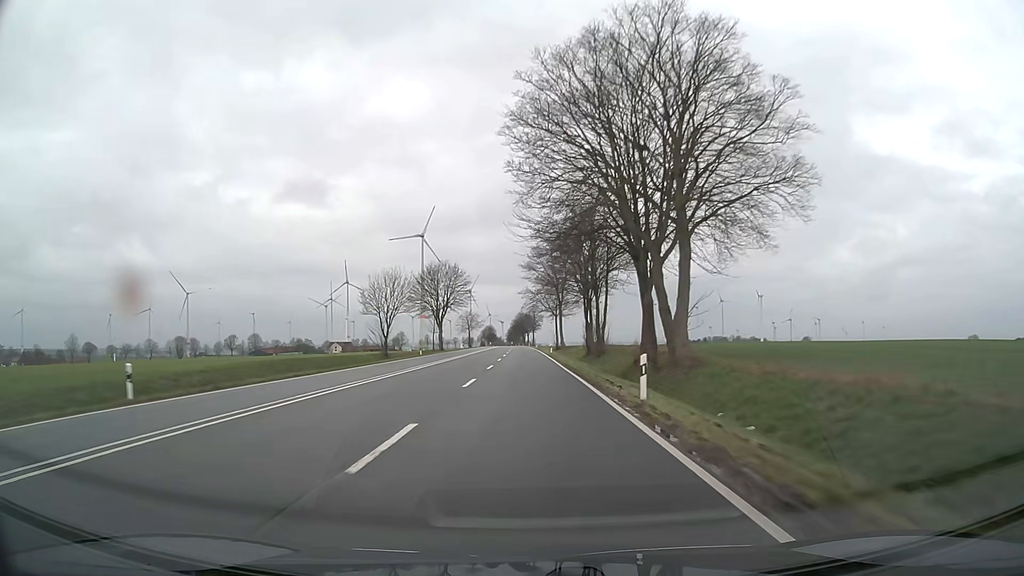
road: primary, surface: asphalt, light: Day
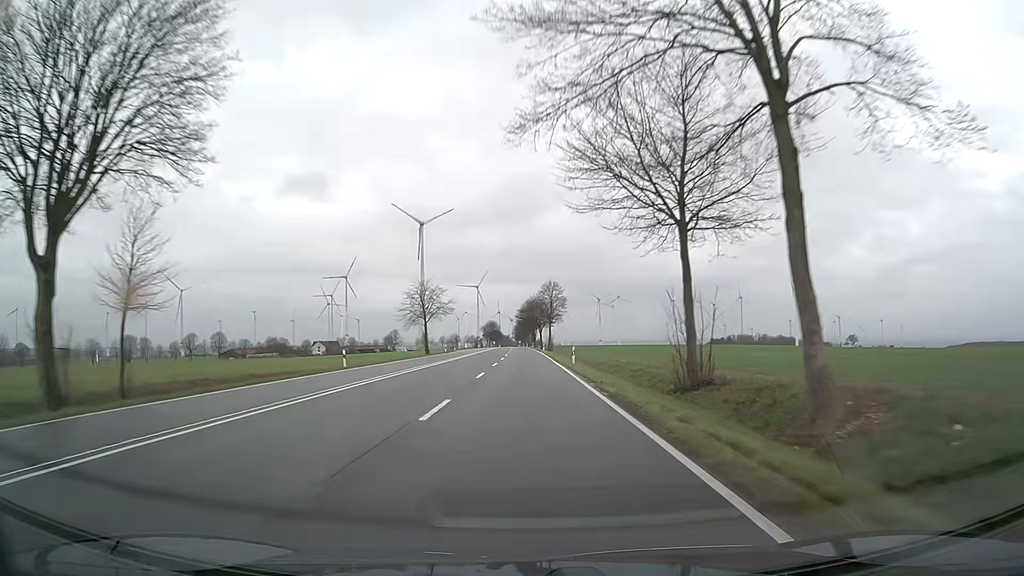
(-0.6, +78.9) m; -1°
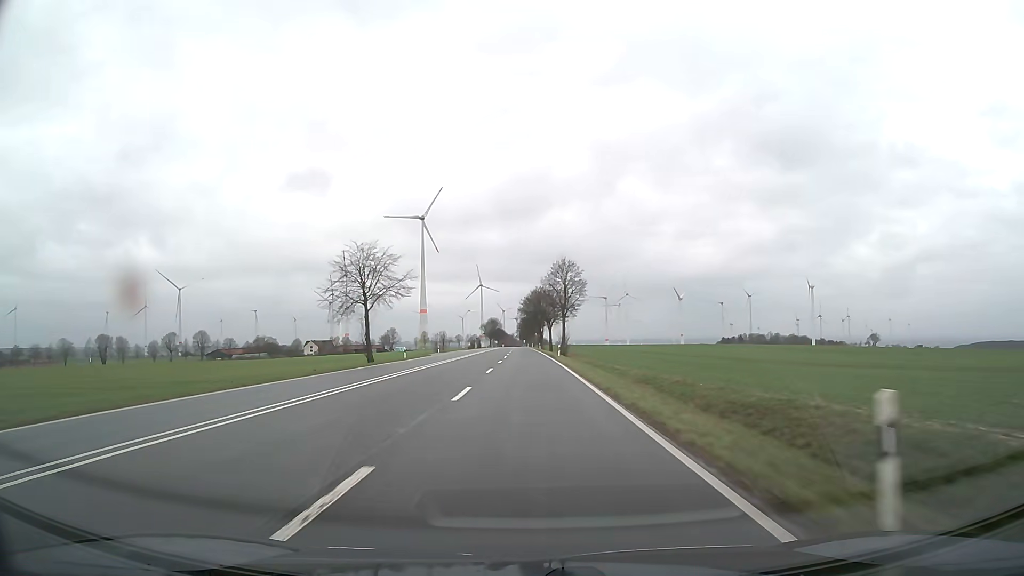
(-0.2, +31.6) m; -1°
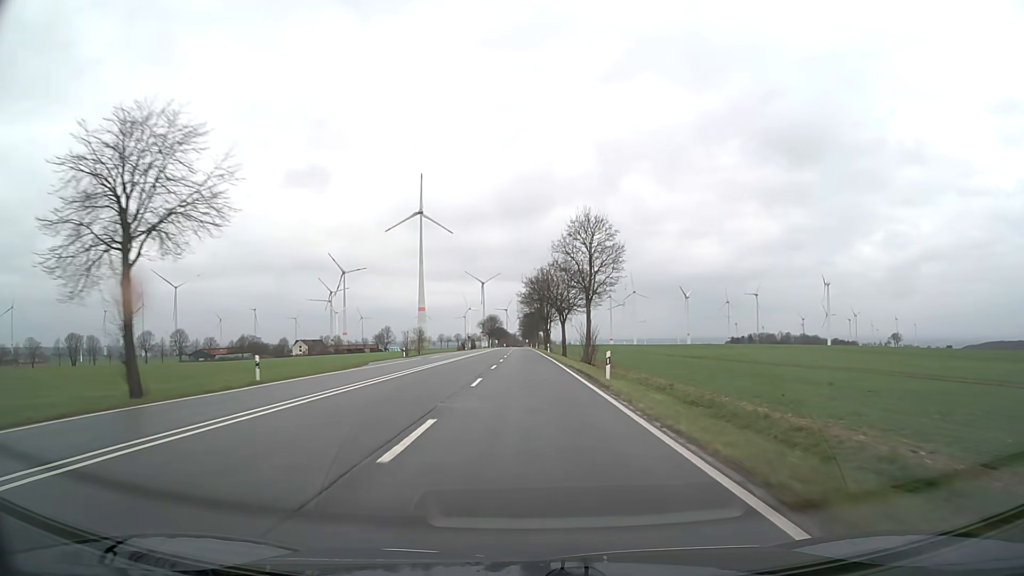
(0.0, +31.7) m; 0°
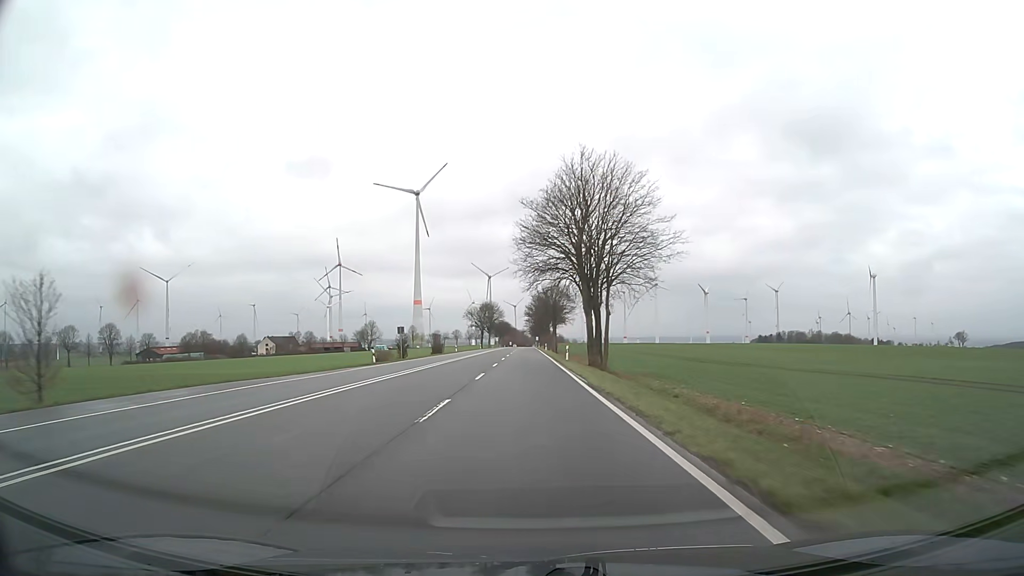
(-0.5, +79.3) m; -1°
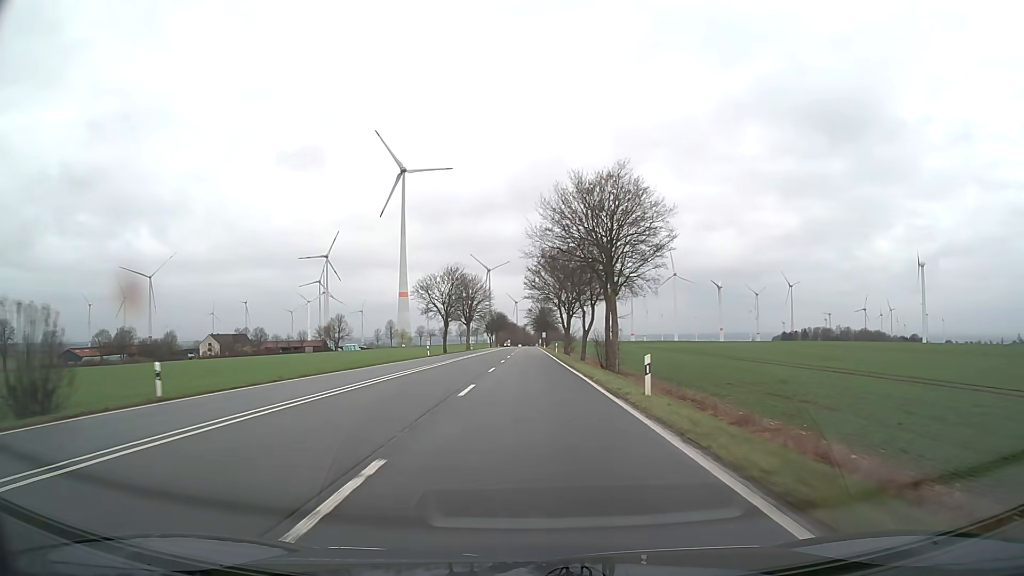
(-0.2, +79.3) m; 0°
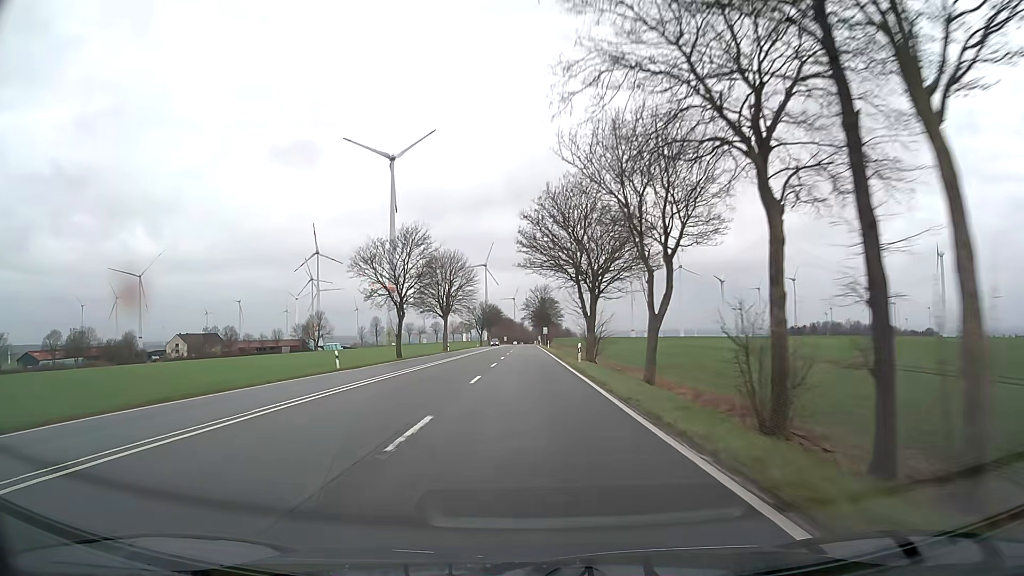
(0.0, +31.7) m; 0°
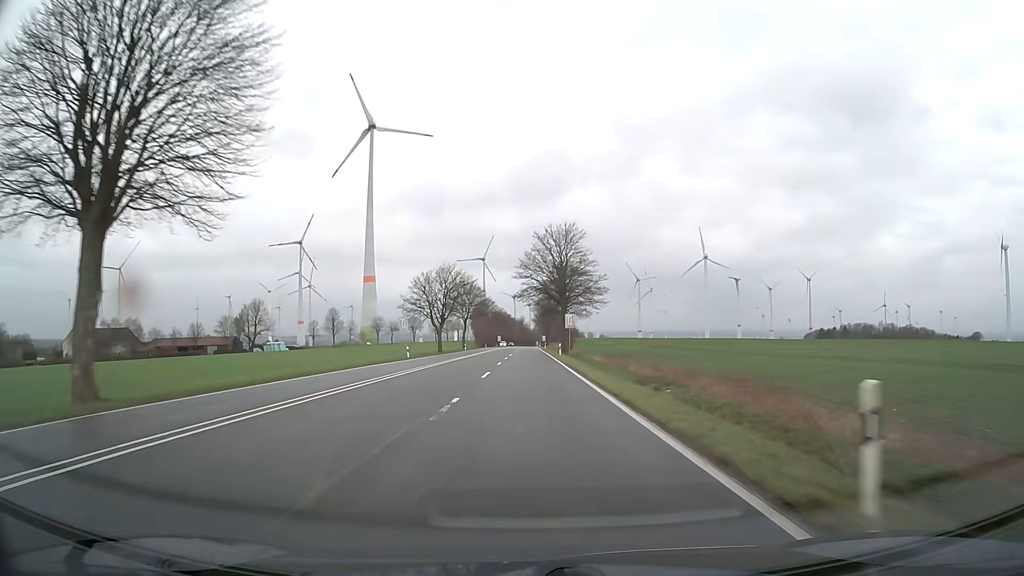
(-0.1, +79.3) m; 0°
(0, +10) (0, +20) (0, +30) (0, +40) (0, +50) (0, +60) (0, +70) (0, +80) (0, +90) (0, +100) m
